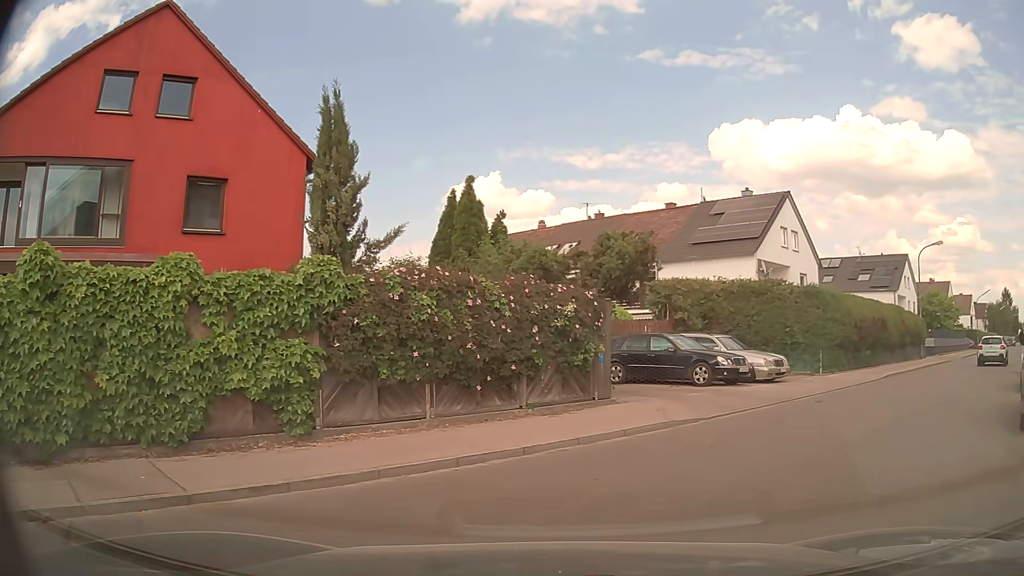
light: Day
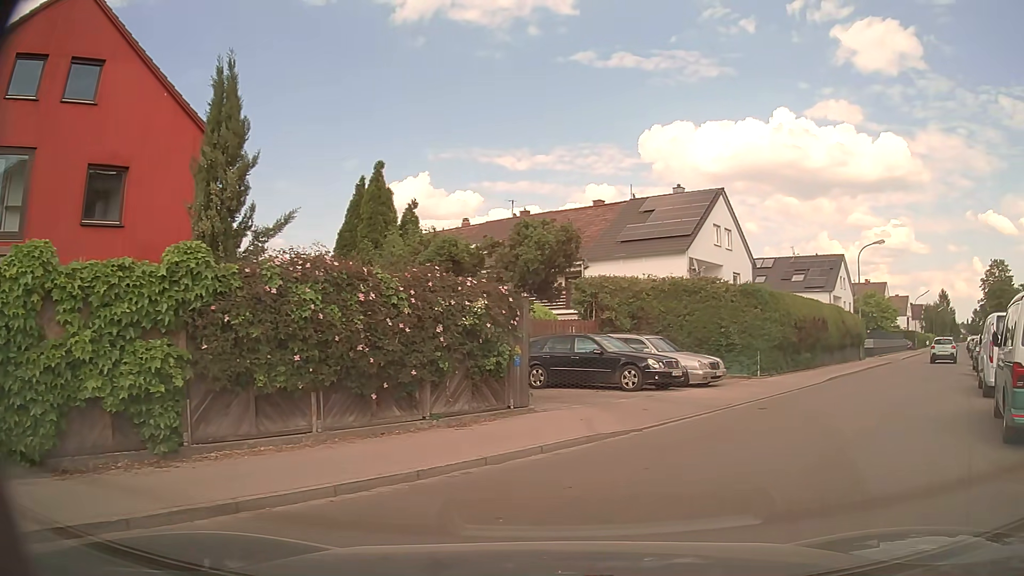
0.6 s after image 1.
(0.0, +1.5) m; +4°
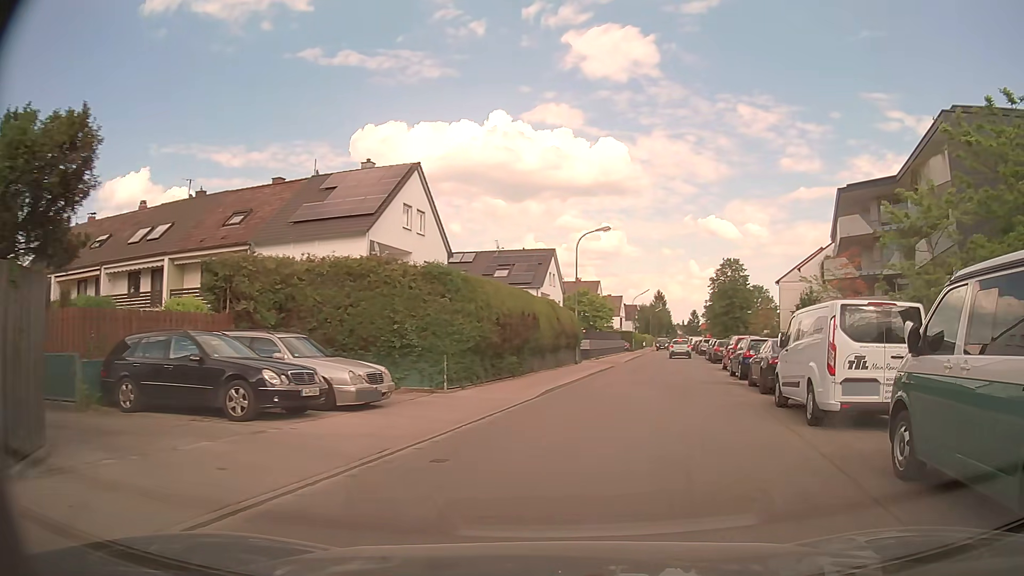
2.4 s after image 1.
(+1.4, +6.1) m; +27°
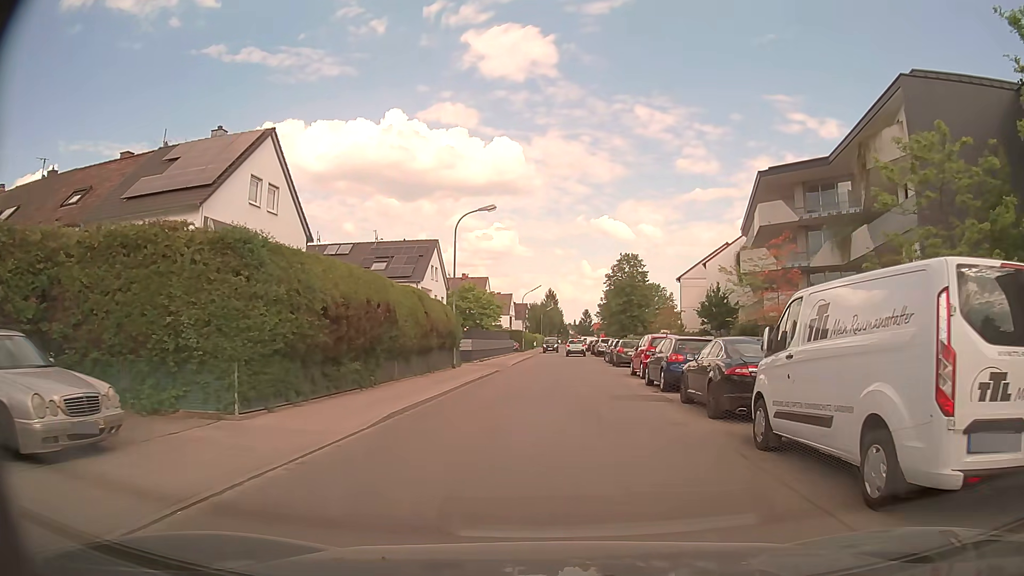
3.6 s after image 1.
(+0.5, +6.0) m; +8°
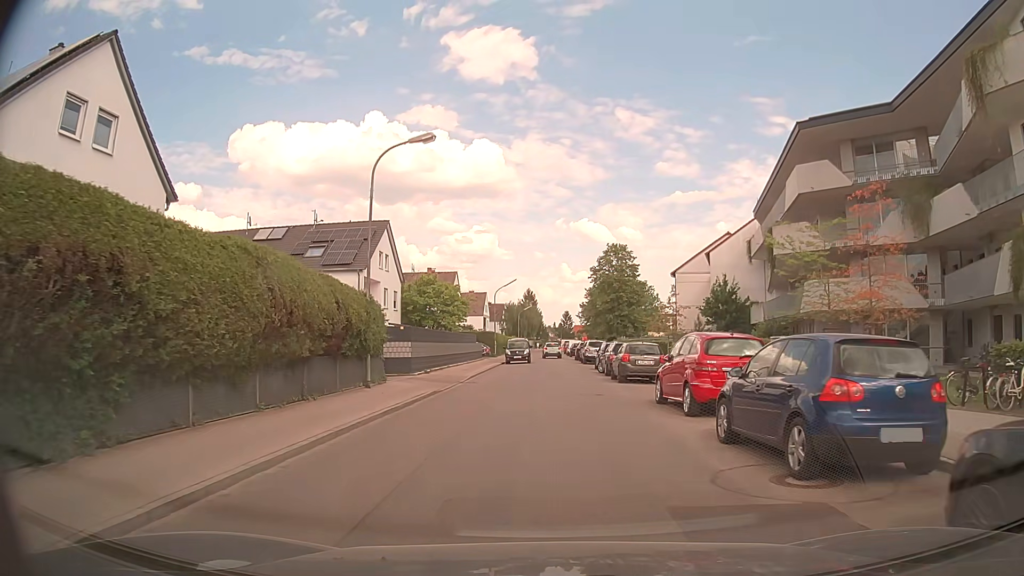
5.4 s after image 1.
(+0.6, +11.6) m; +3°
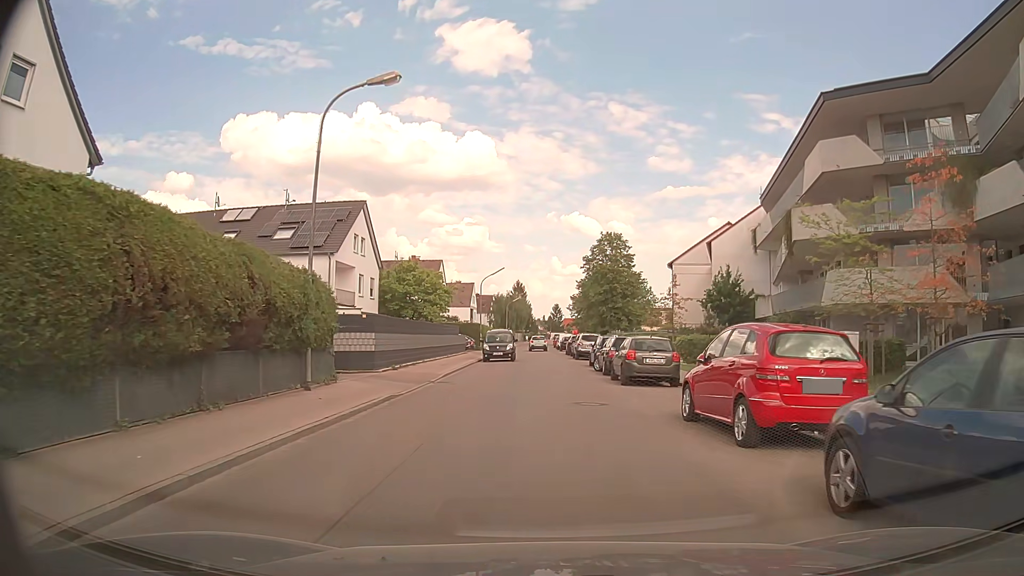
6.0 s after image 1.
(0.0, +4.2) m; +1°
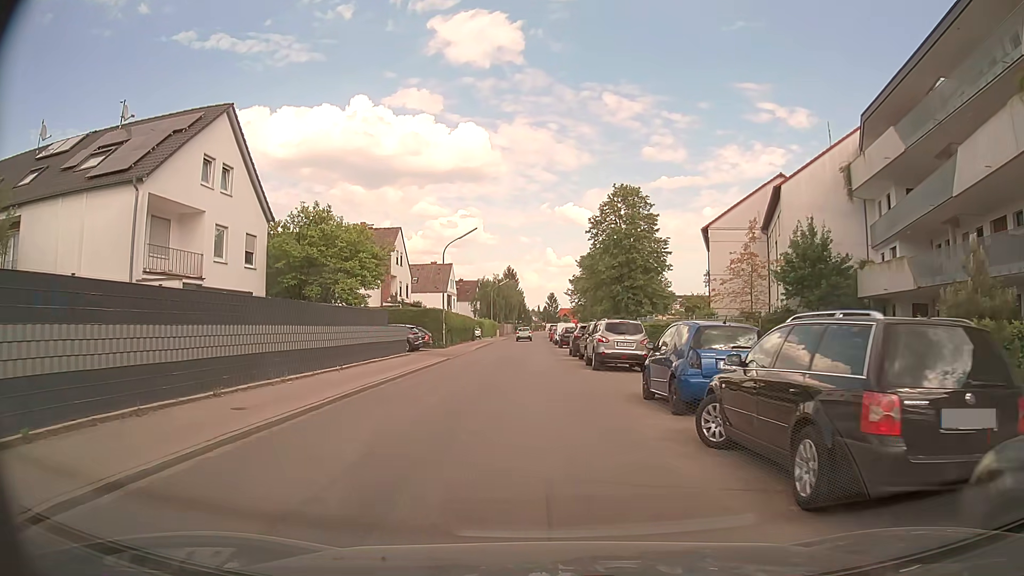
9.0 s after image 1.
(+0.3, +20.2) m; +1°
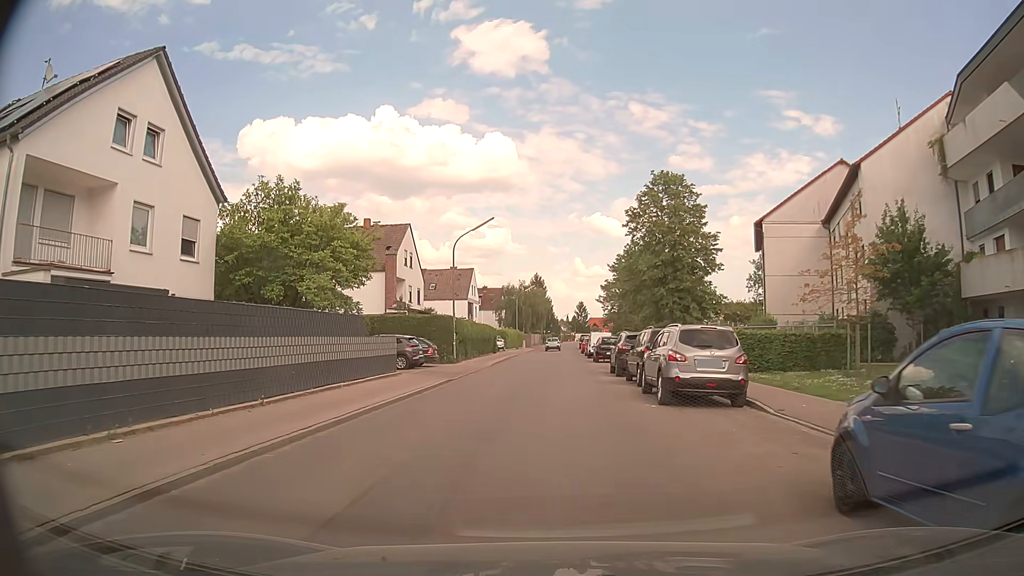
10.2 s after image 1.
(-0.1, +7.9) m; -2°
(0, +10) (-1, +20) (-1, +30) (-1, +40) (-1, +50) (-1, +60) (-1, +70) (0, +80) (0, +90) (+1, +100) m
